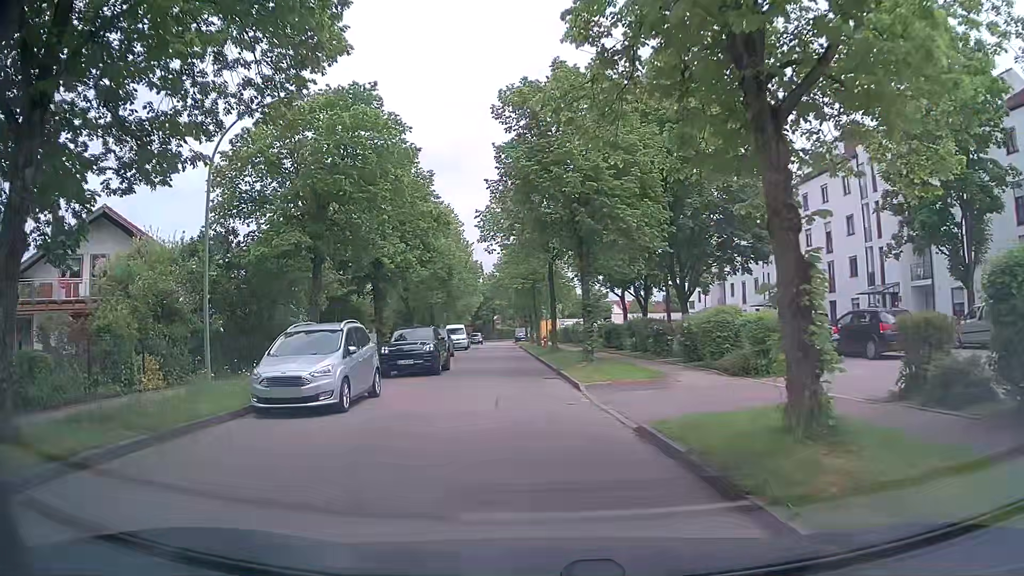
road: residential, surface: asphalt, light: Day
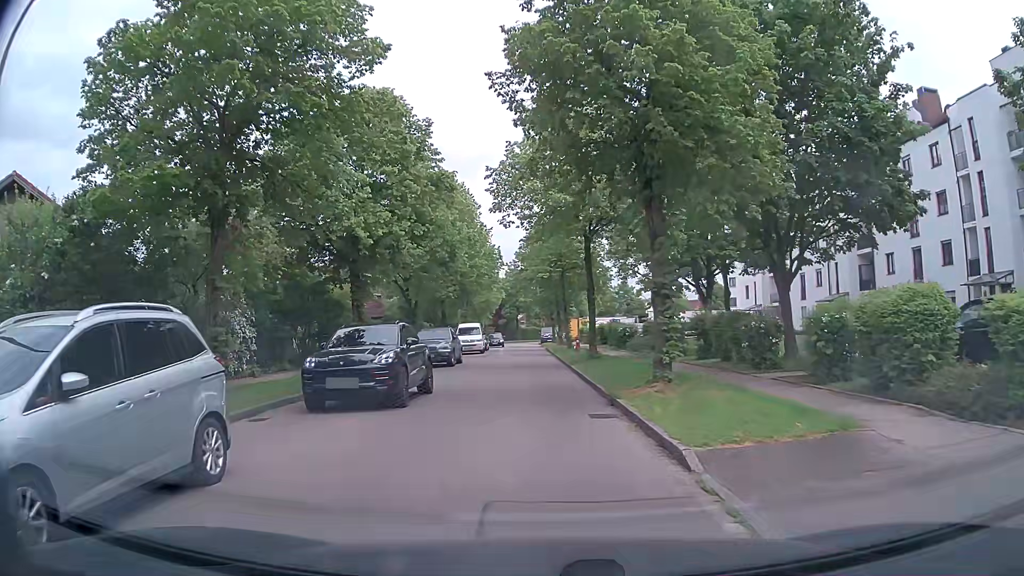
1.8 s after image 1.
(-0.1, +9.0) m; -3°
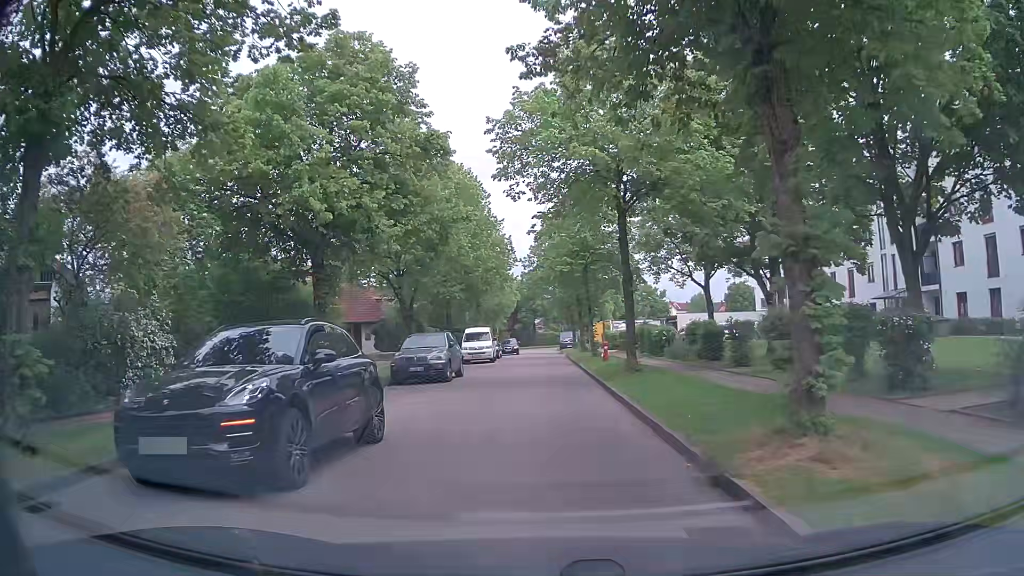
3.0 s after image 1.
(+0.1, +6.4) m; -1°
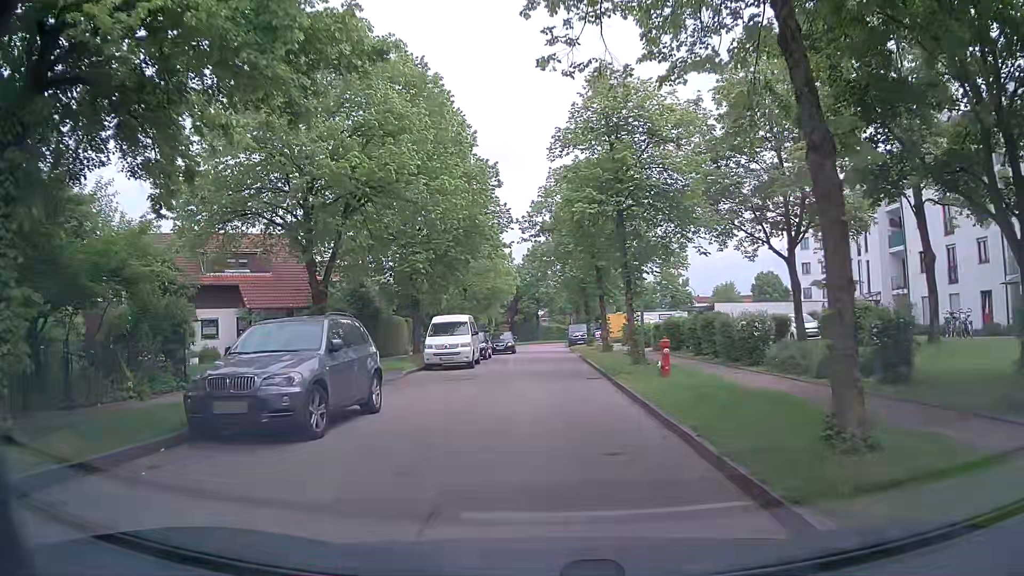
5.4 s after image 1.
(+0.2, +13.6) m; +1°
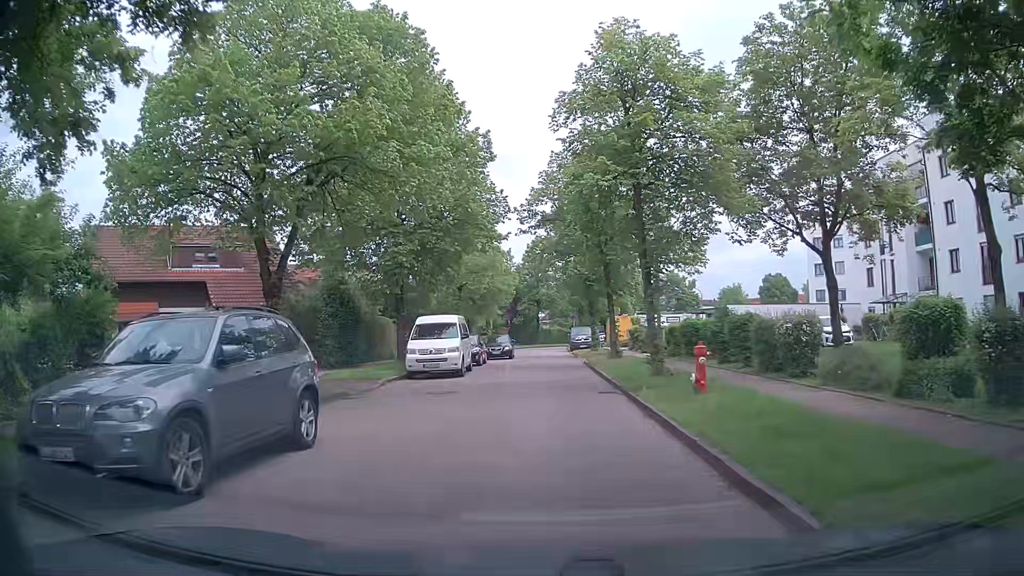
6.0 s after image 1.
(0.0, +3.6) m; -1°
(0, +10) (0, +20) (0, +30) (+1, +40) (0, +50) (0, +60) (+1, +70) (+5, +79) (+13, +85) (+20, +92) m
